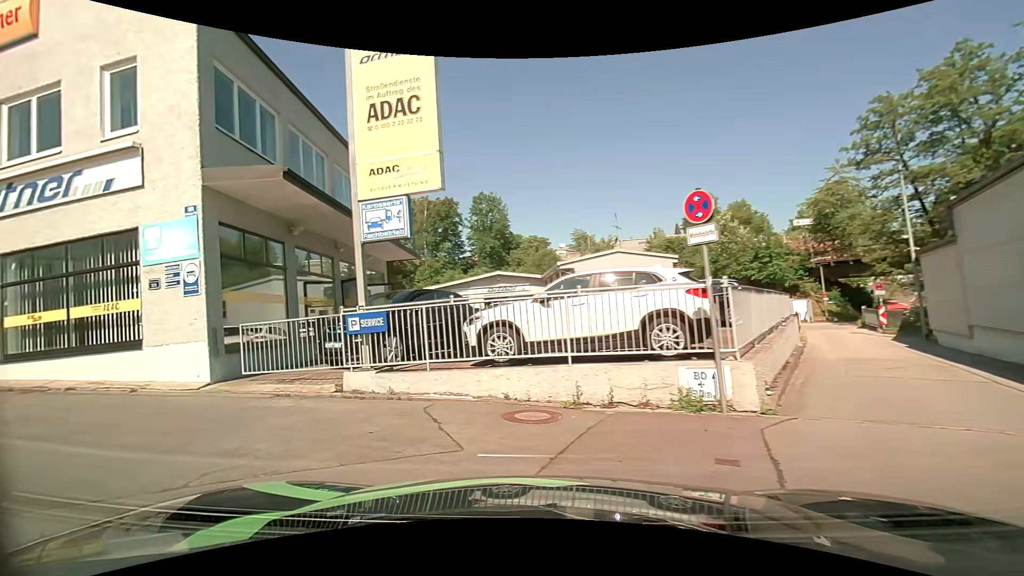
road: service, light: Day
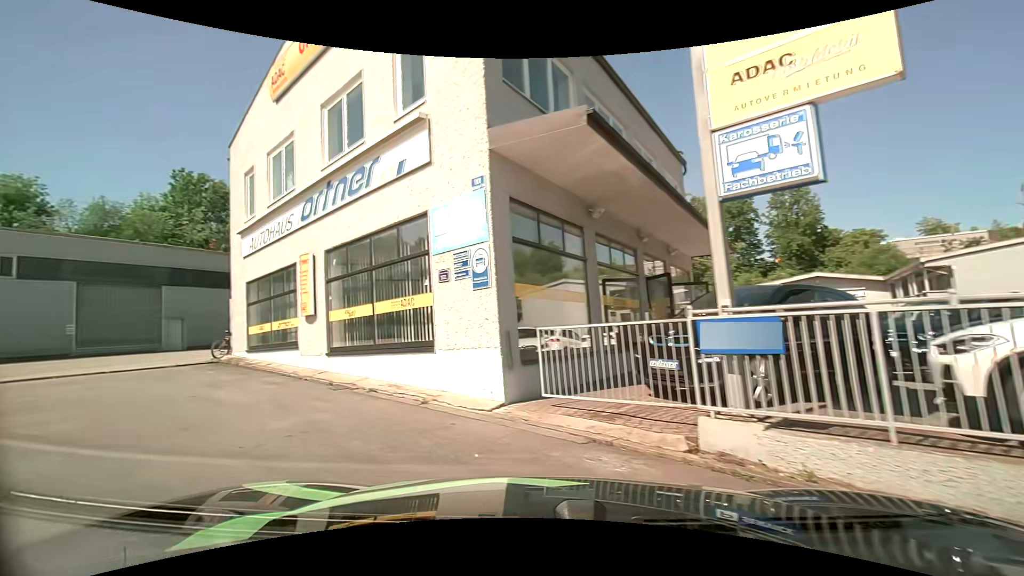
(-0.8, +3.5) m; -30°
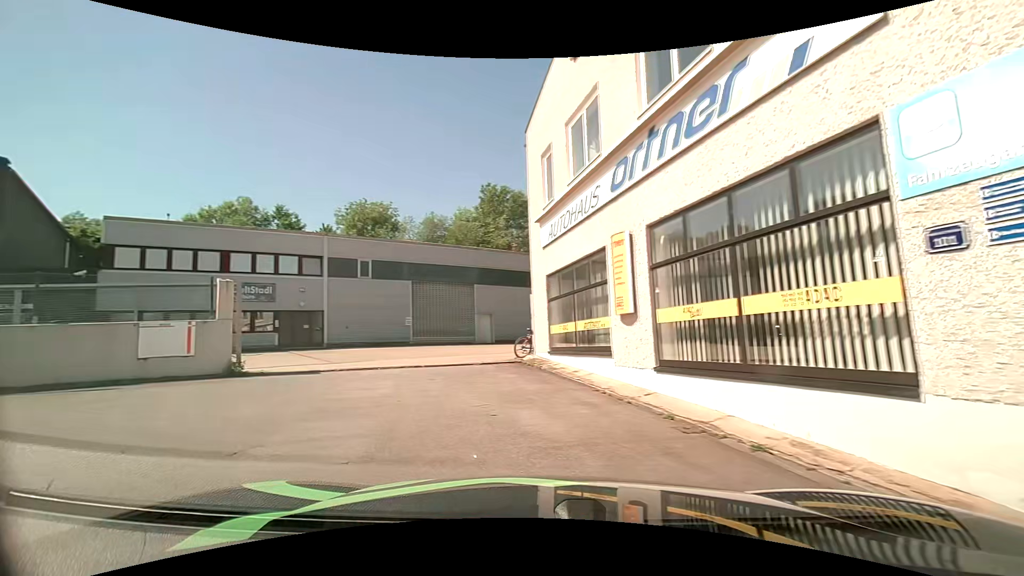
(-1.0, +3.4) m; -32°
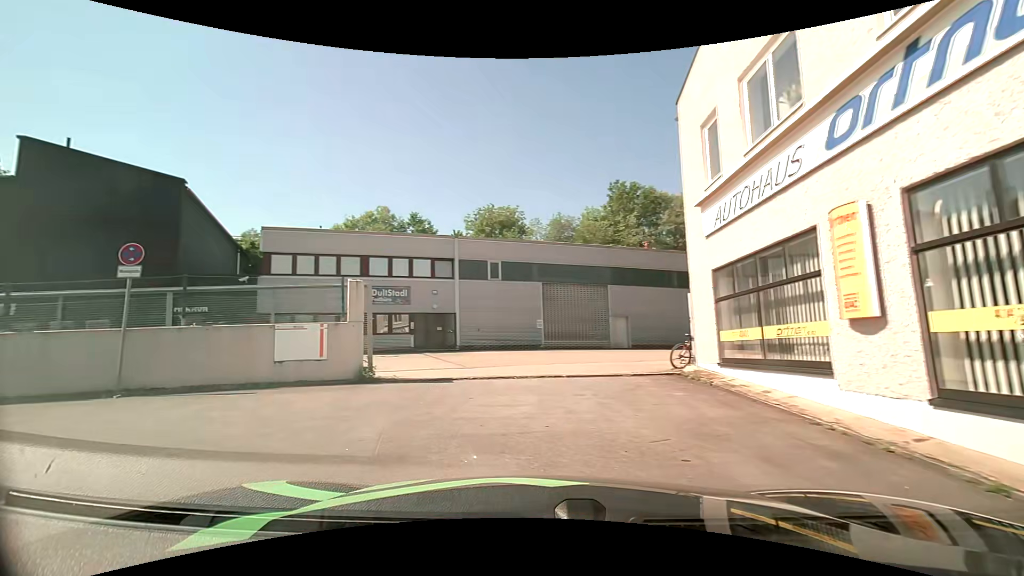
(-0.2, +1.8) m; -15°
